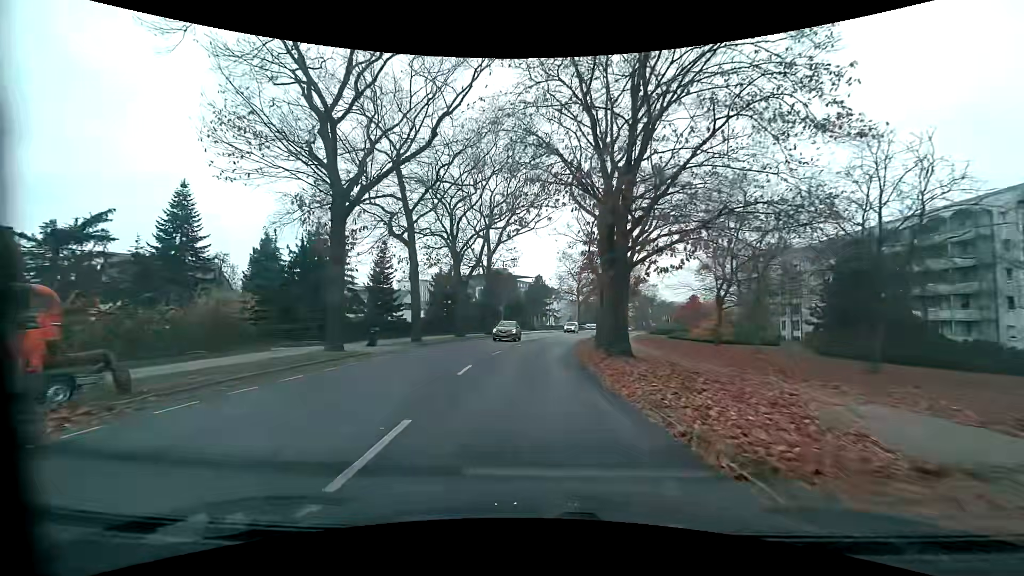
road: tertiary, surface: asphalt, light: Day
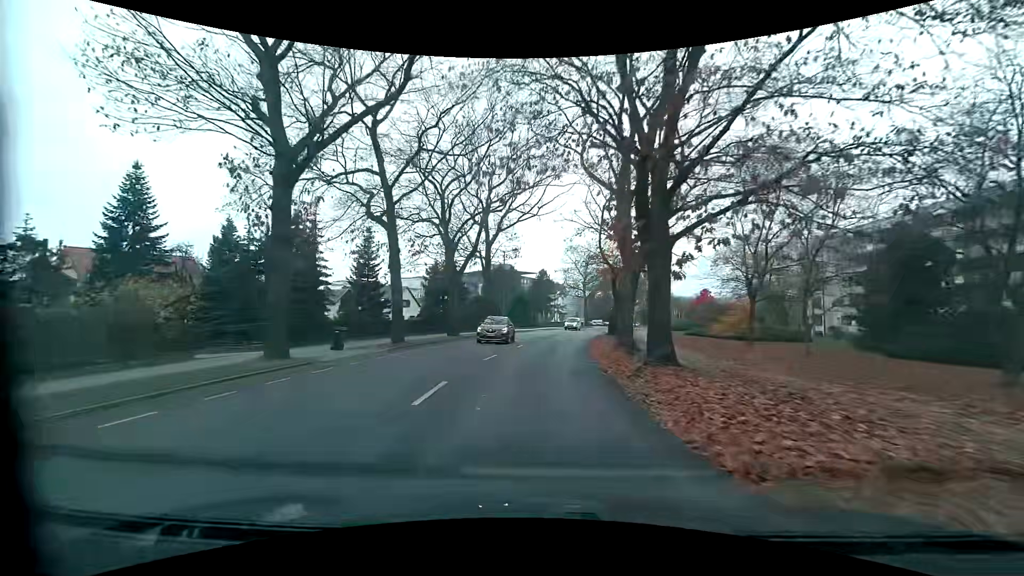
(0.0, +5.1) m; 0°
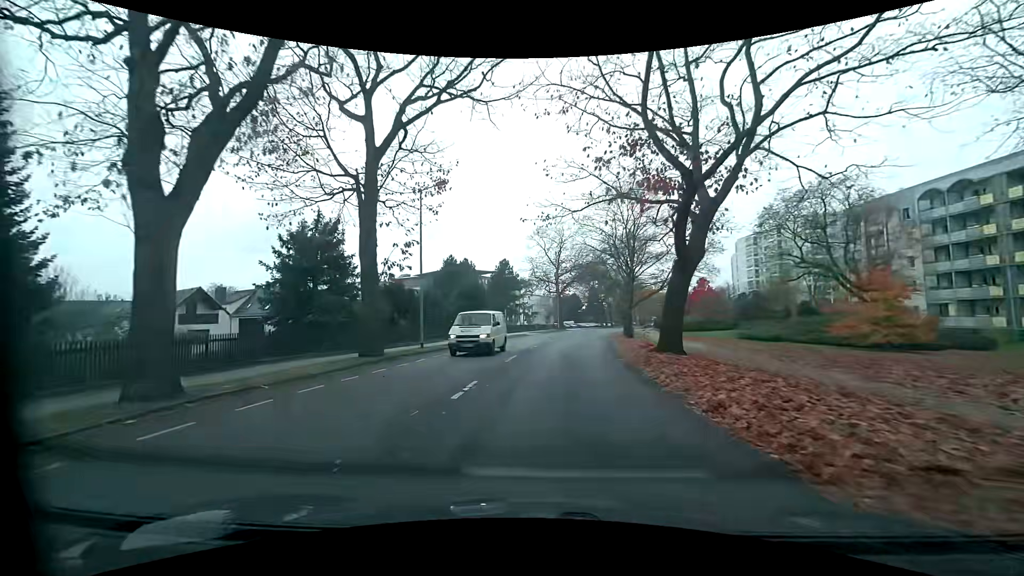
(+0.5, +25.9) m; +4°
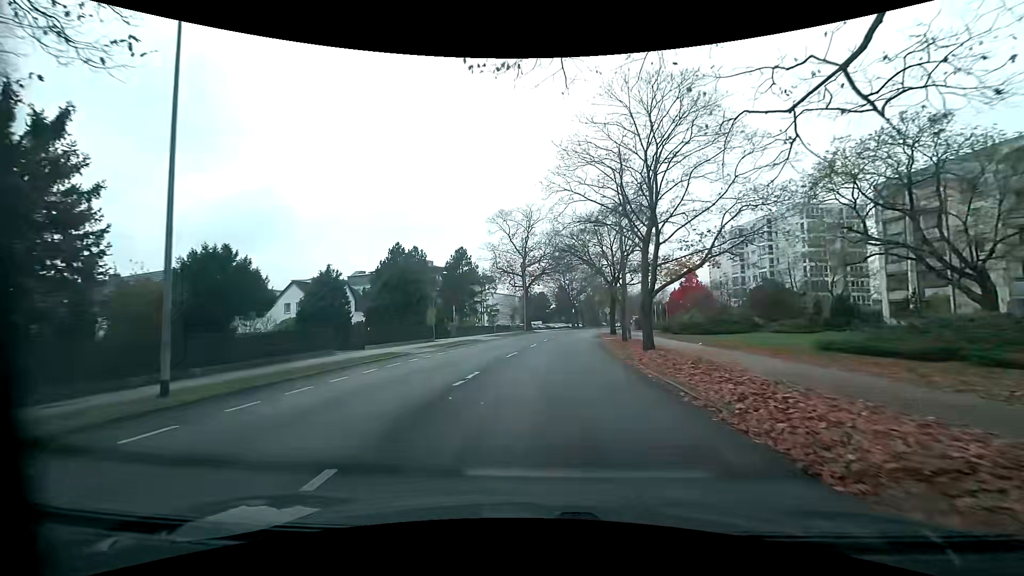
(+0.4, +15.8) m; +2°
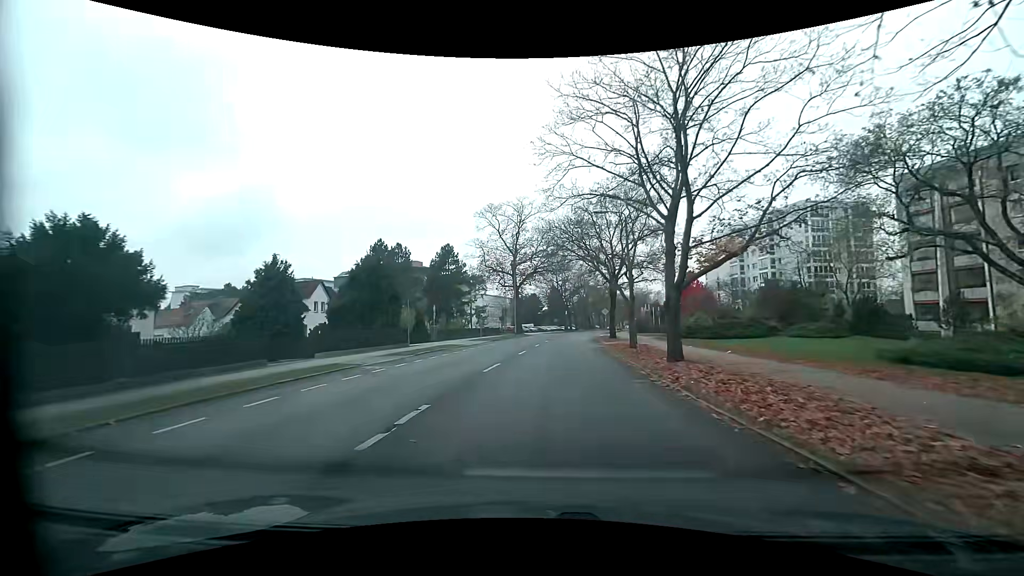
(+0.1, +5.3) m; +2°
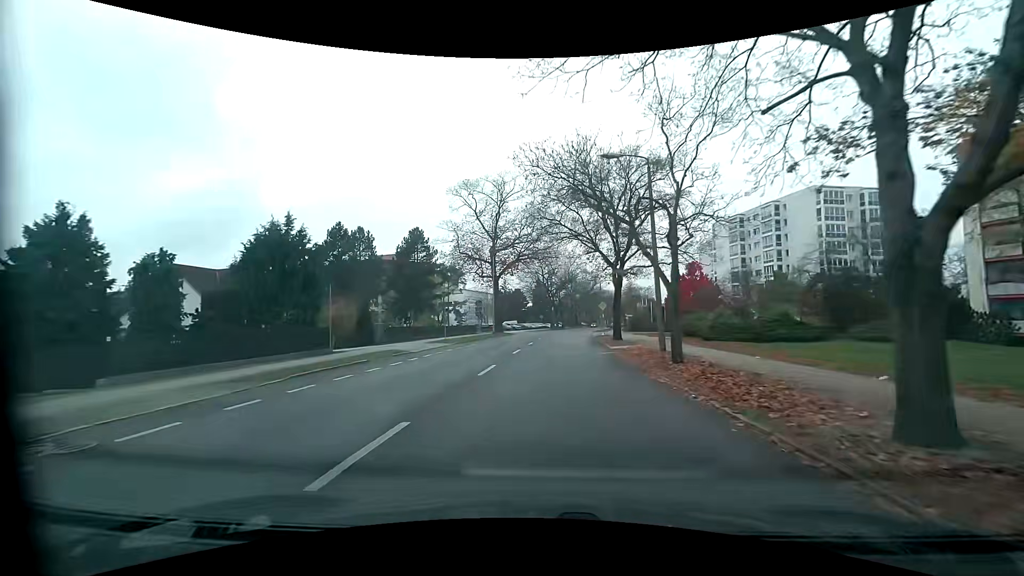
(+0.2, +10.5) m; +2°
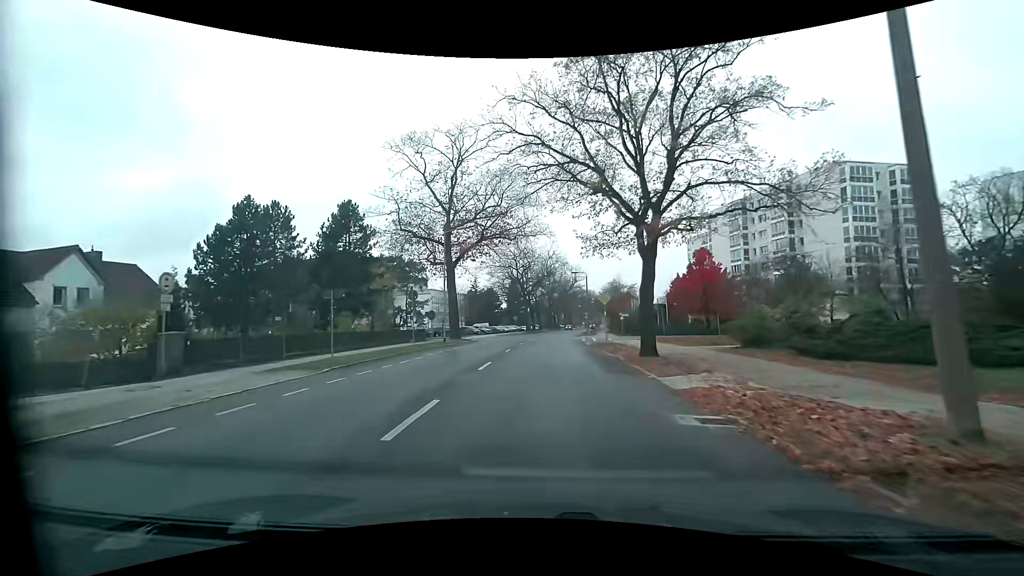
(+0.4, +15.7) m; +3°
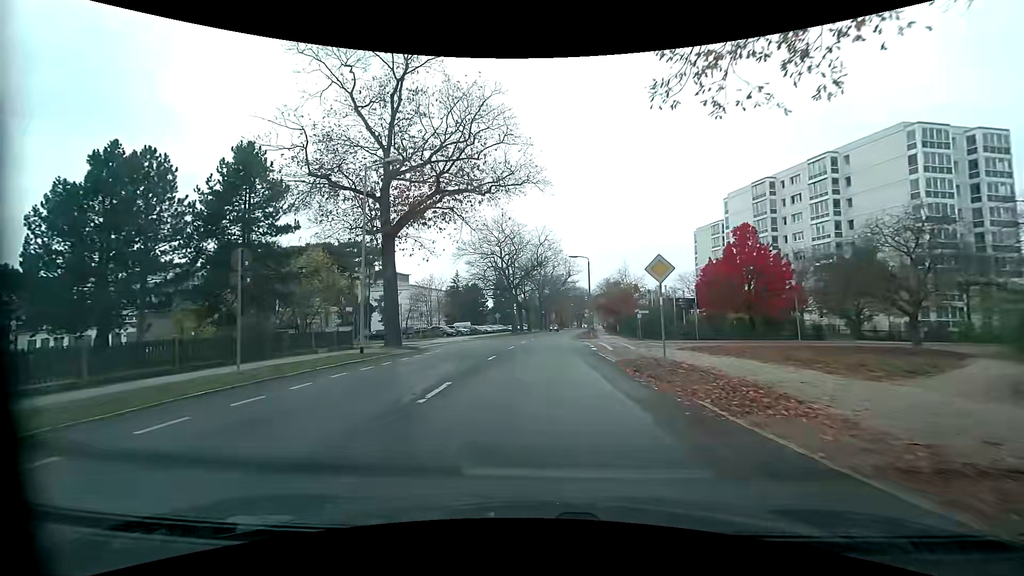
(+0.2, +15.4) m; +2°
(0, +10) (0, +20) (0, +30) (0, +40) (+1, +50) (+1, +60) (+2, +70) (+3, +80) (+4, +90) (+5, +100) m
